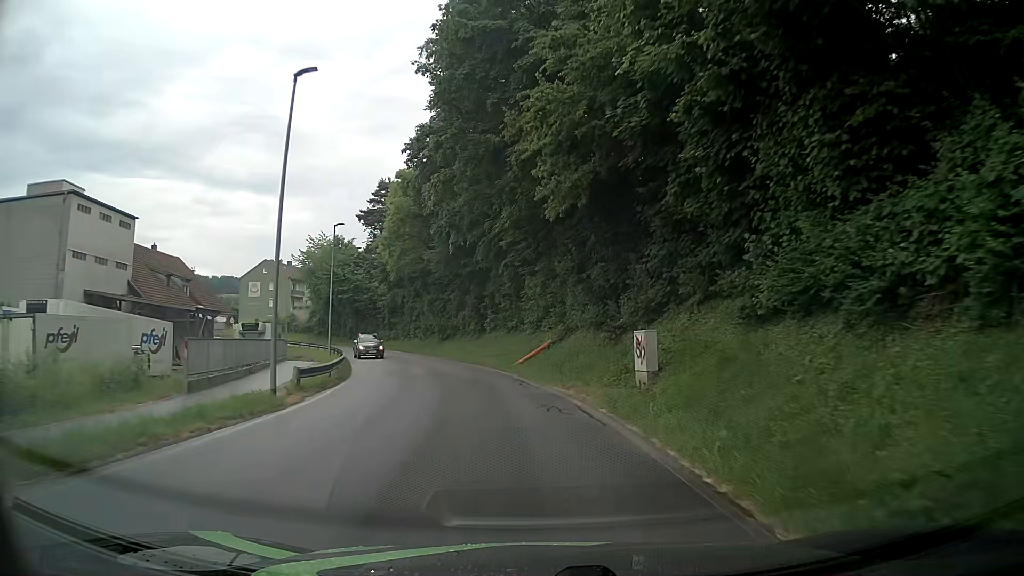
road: residential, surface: asphalt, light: Day
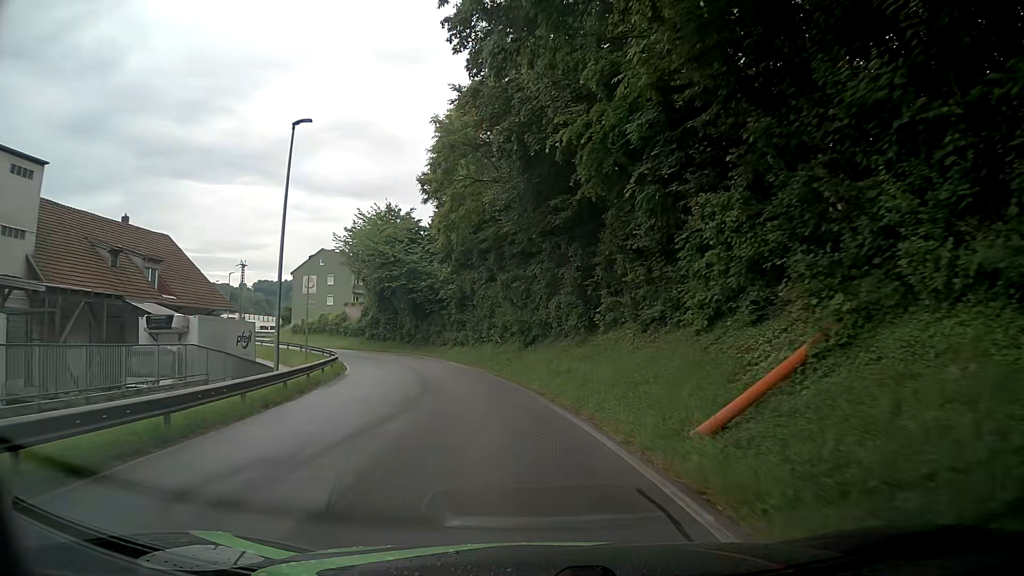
(-1.5, +21.0) m; -10°
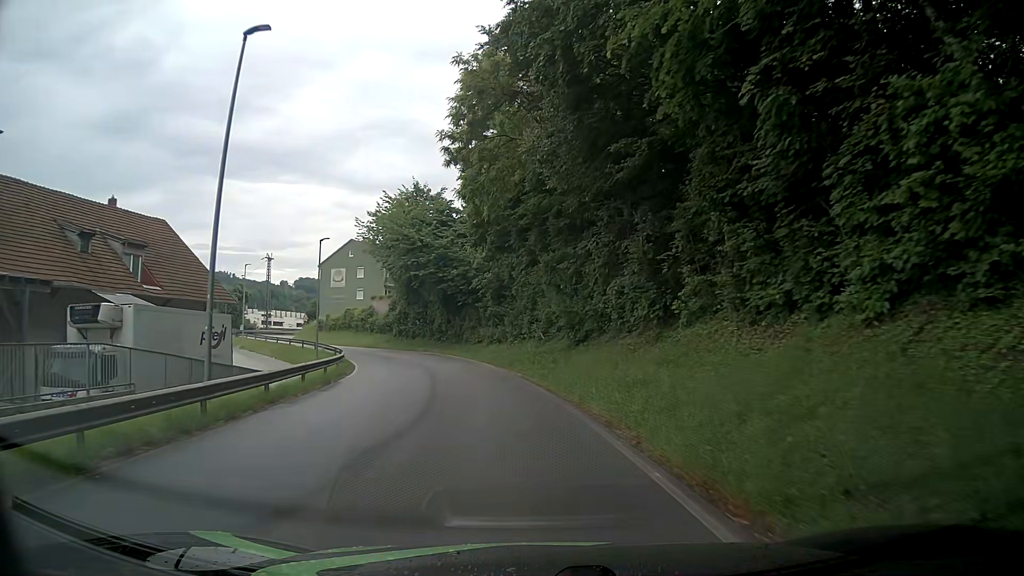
(-0.1, +6.9) m; -3°
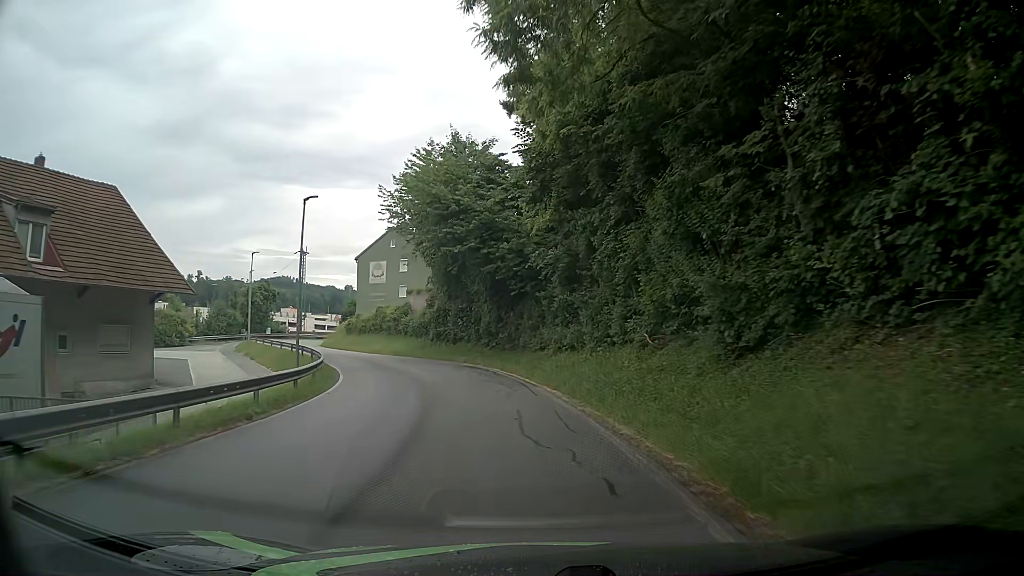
(-0.7, +13.9) m; -5°
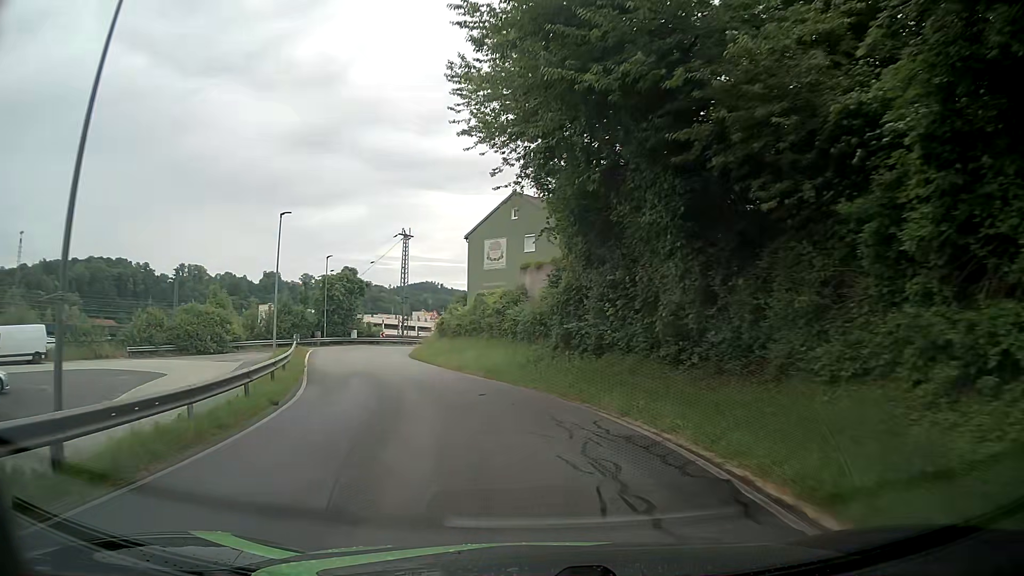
(-2.2, +20.7) m; -14°
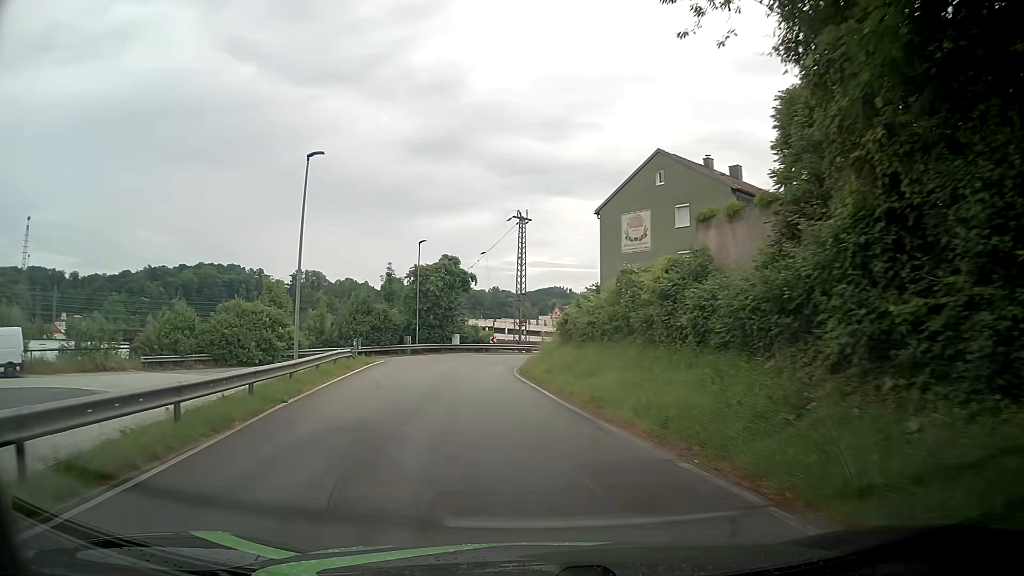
(-1.3, +13.6) m; -11°
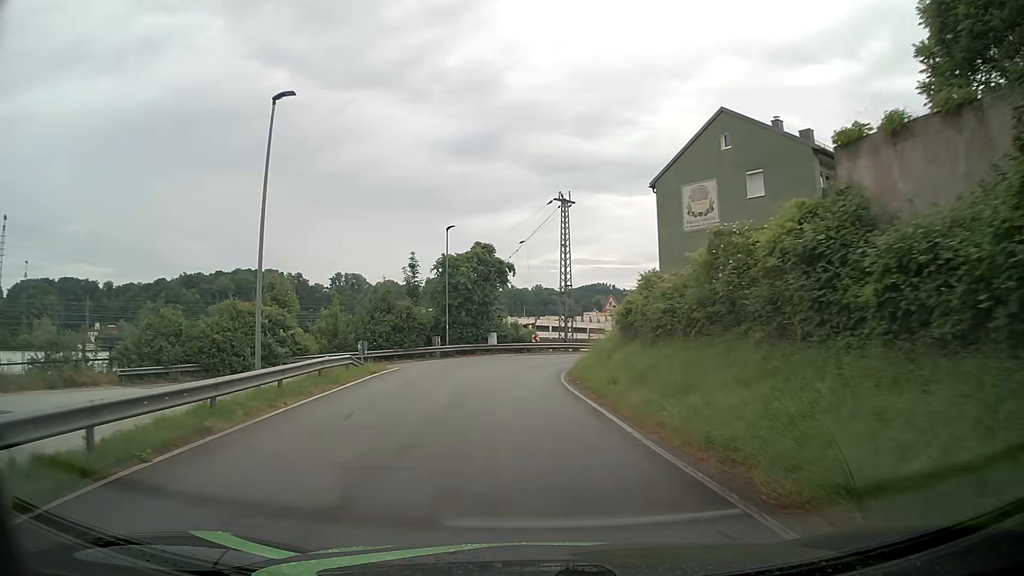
(-0.1, +6.7) m; -3°
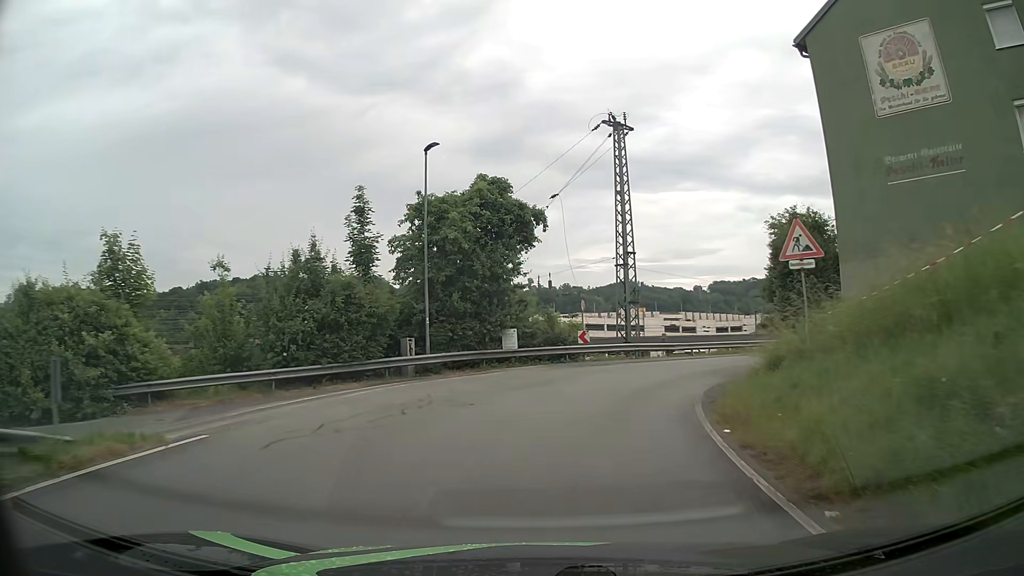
(-0.8, +18.8) m; -3°
(+1, +10) (+3, +20) (+9, +28) (+17, +34) (+25, +39) (+34, +44) (+42, +50) (+51, +55) (+59, +60) (+69, +63) m
